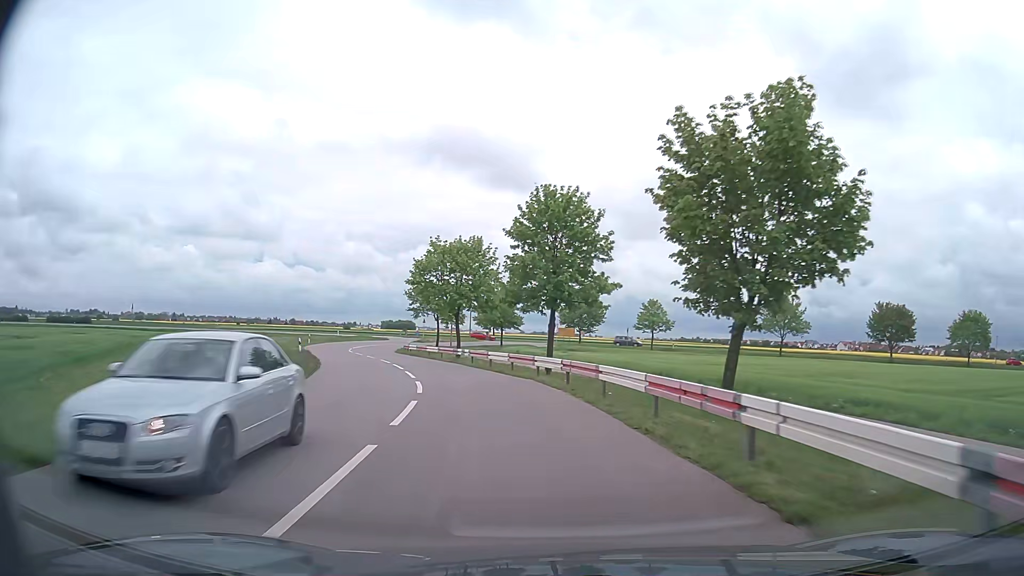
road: tertiary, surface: asphalt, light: Day
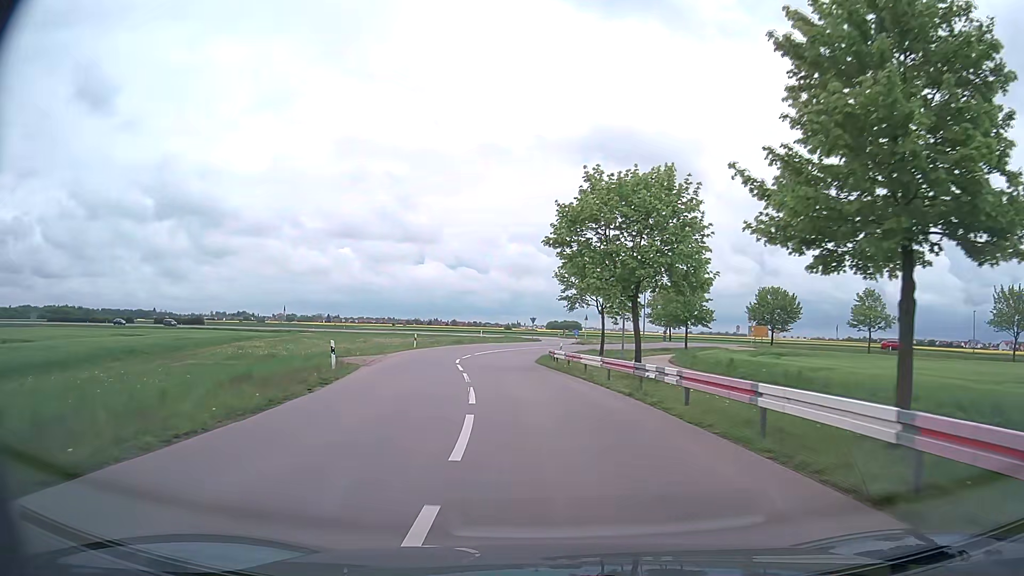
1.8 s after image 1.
(-3.0, +21.0) m; -15°
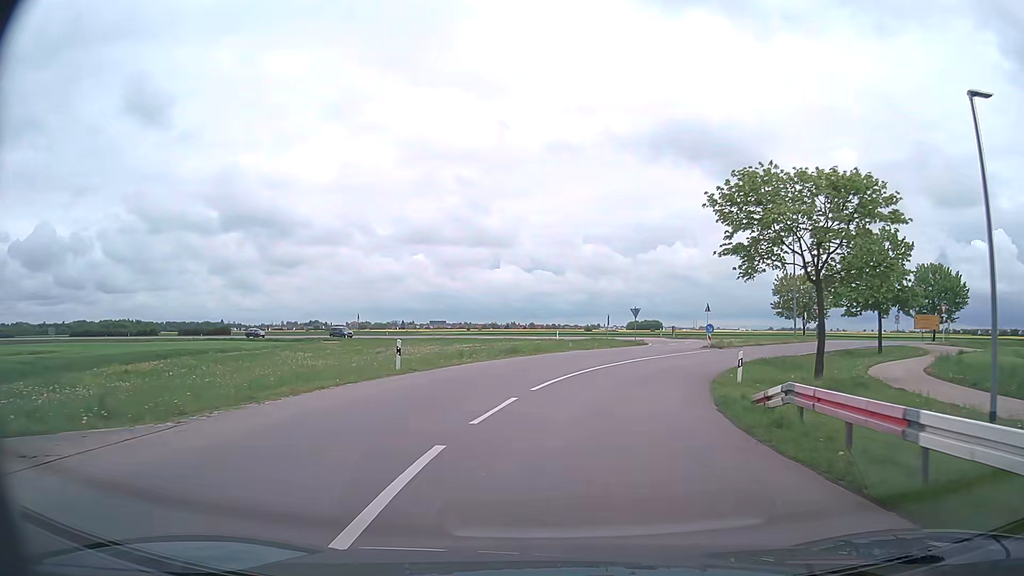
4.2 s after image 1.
(-2.2, +27.2) m; -7°
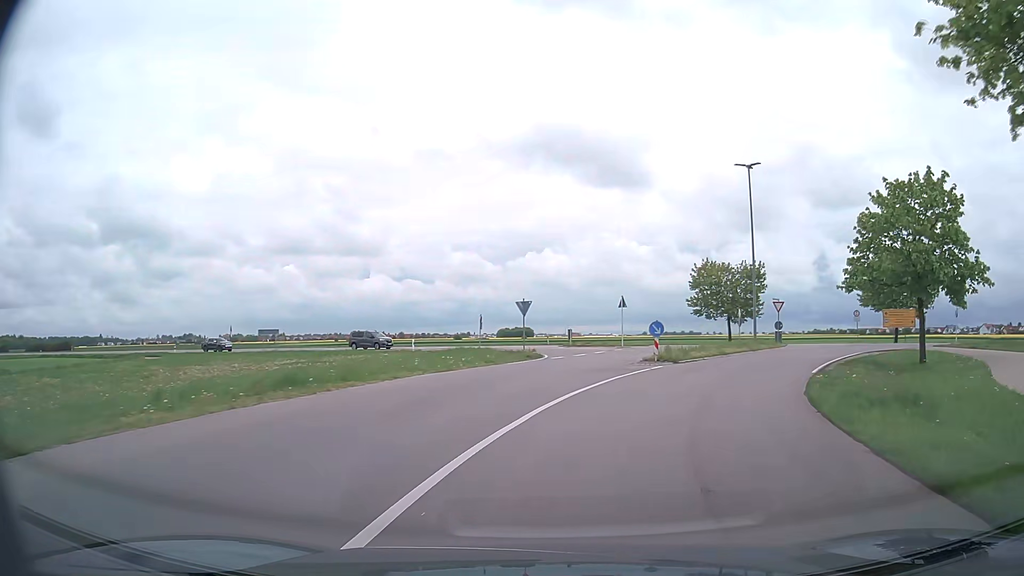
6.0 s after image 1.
(+1.1, +17.9) m; +10°
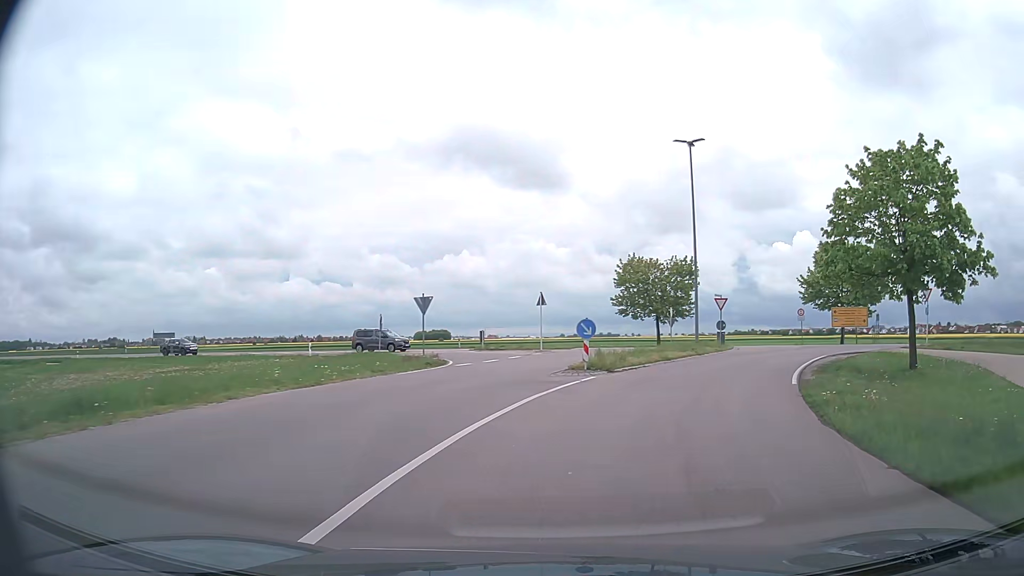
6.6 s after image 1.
(+0.4, +5.5) m; +7°
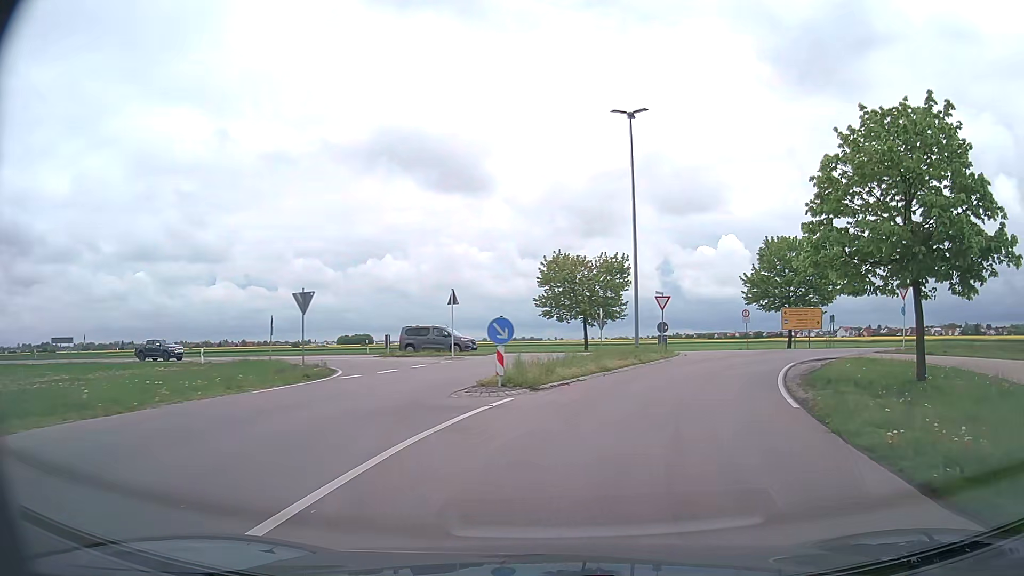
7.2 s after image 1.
(+0.3, +5.4) m; +6°
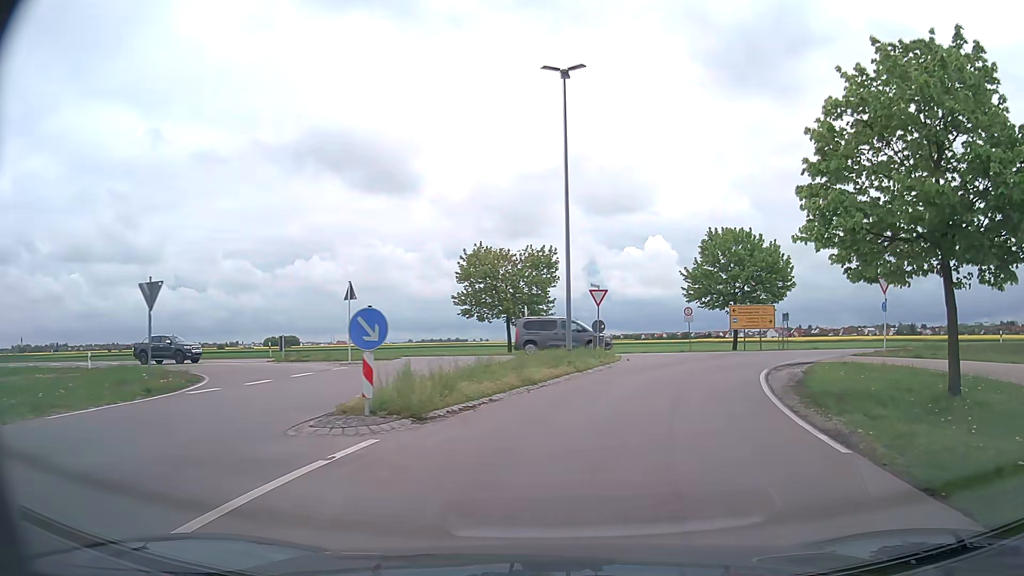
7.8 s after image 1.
(+0.3, +5.2) m; +6°
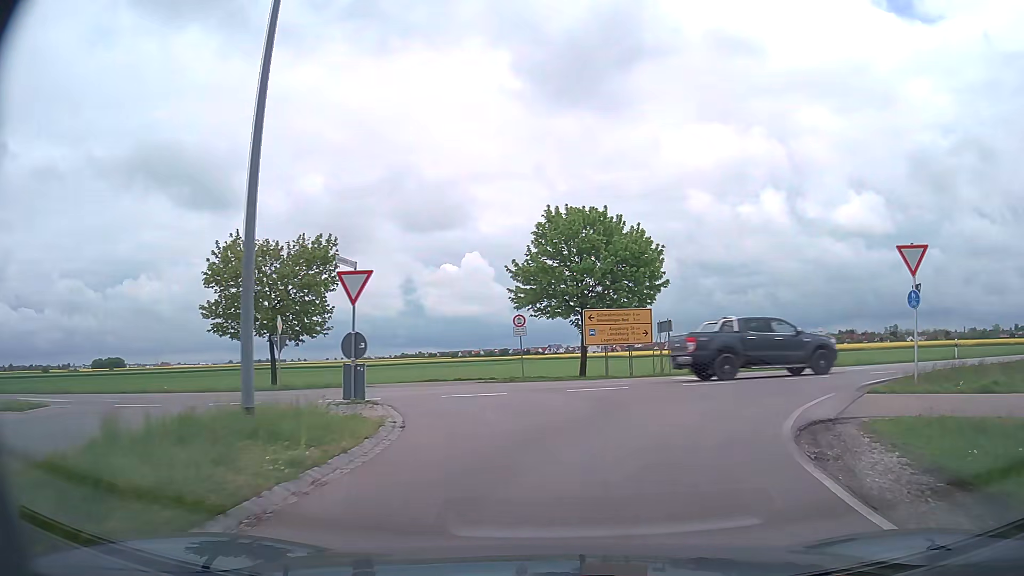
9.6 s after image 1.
(+2.0, +14.4) m; +16°
(+1, +10) (+7, +18) (+15, +23) (+25, +25) (+35, +27) (+45, +30) (+54, +32) (+64, +35) (+73, +39) (+82, +43) m
